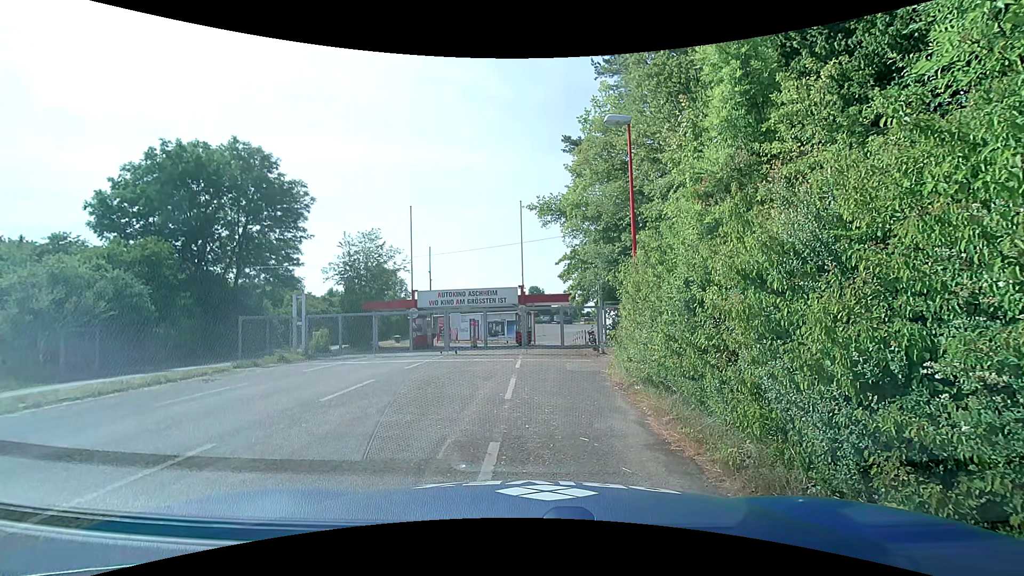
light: Day
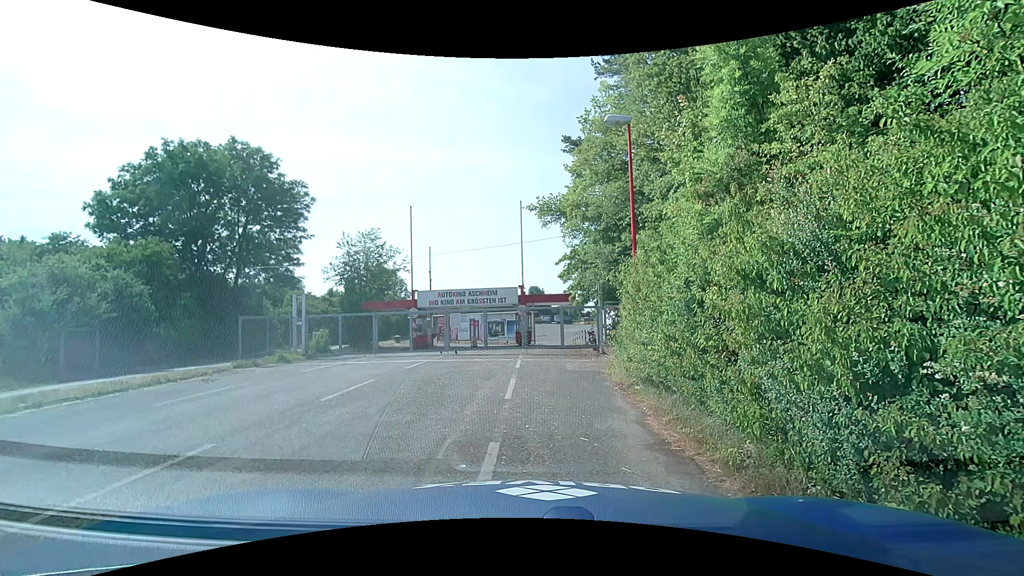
(0.0, 0.0) m; 0°
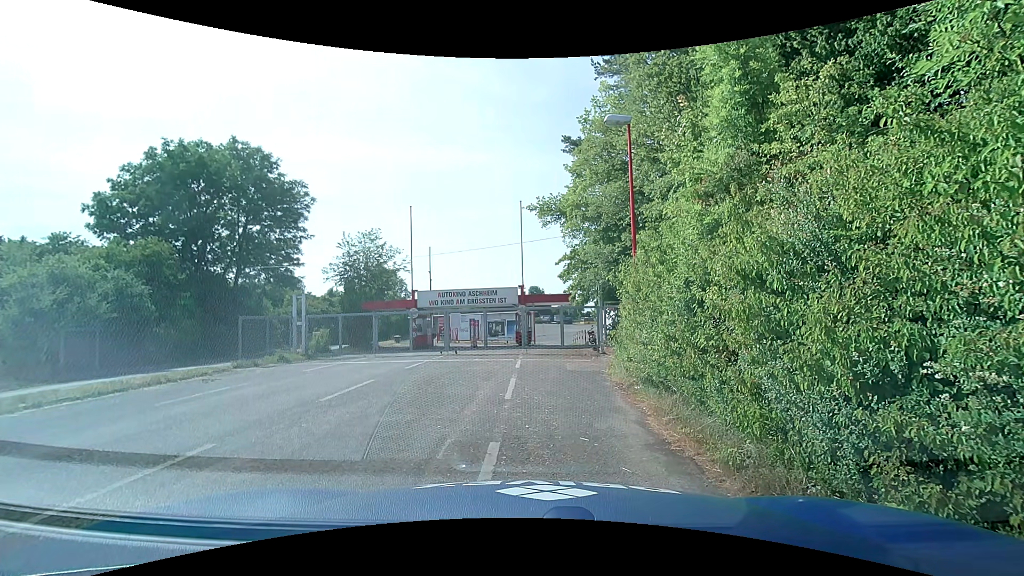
(0.0, 0.0) m; 0°
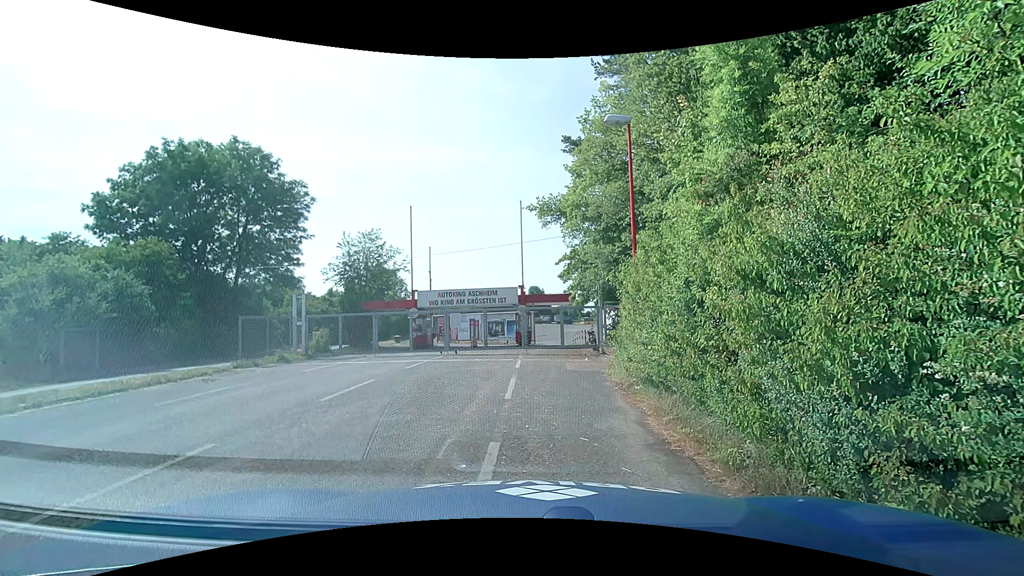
(0.0, 0.0) m; 0°
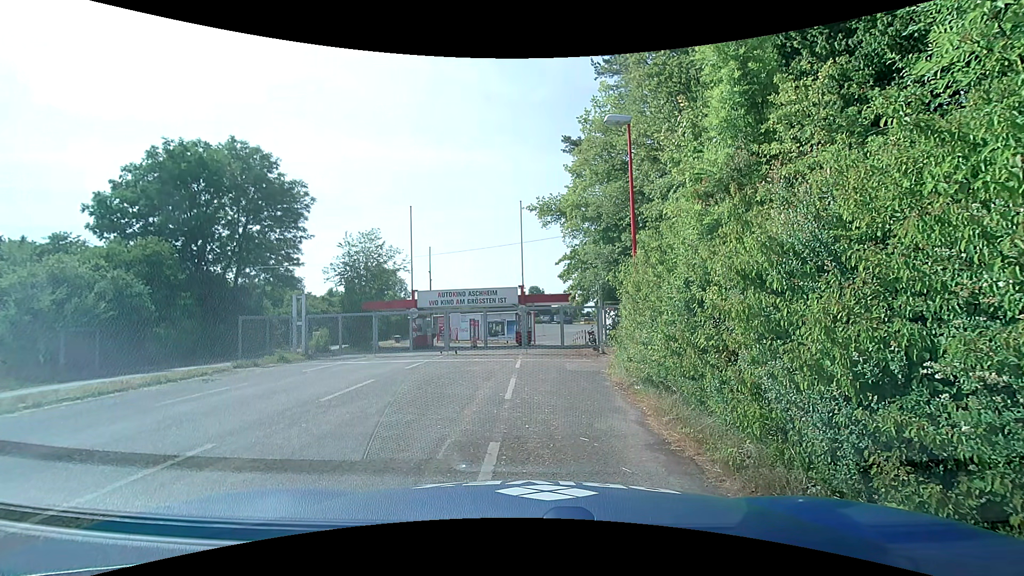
(0.0, 0.0) m; 0°
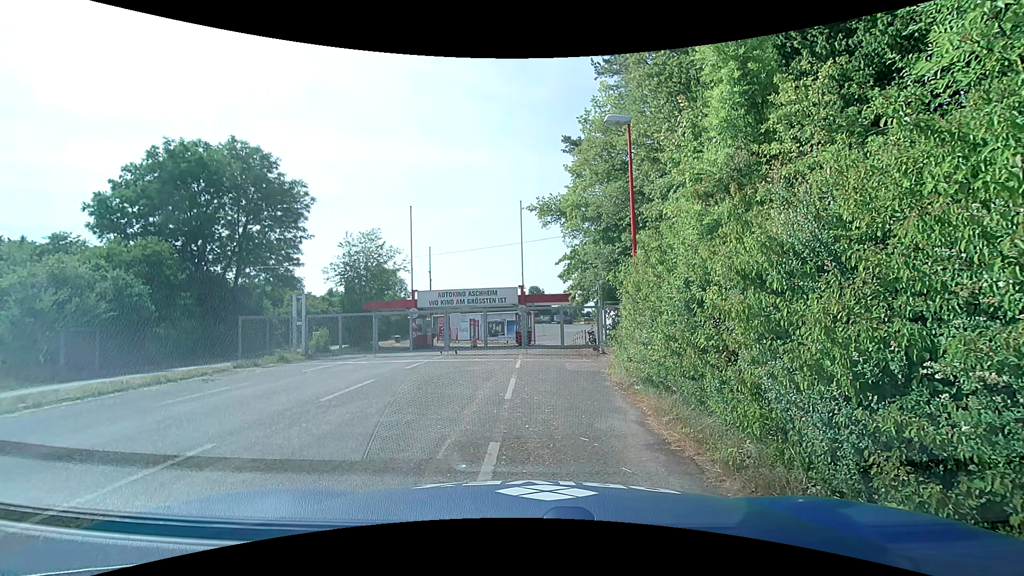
(0.0, 0.0) m; 0°
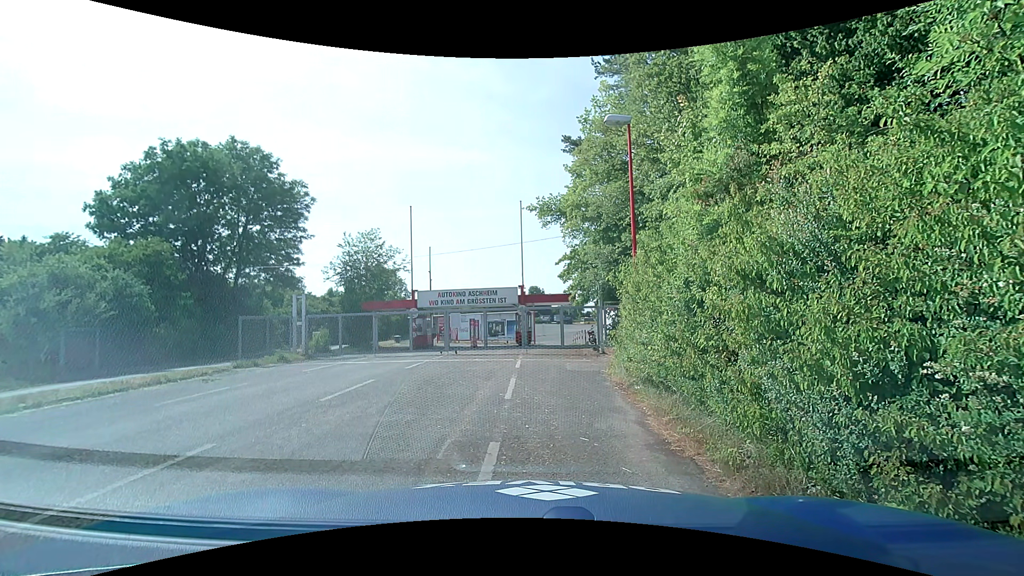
(0.0, 0.0) m; 0°
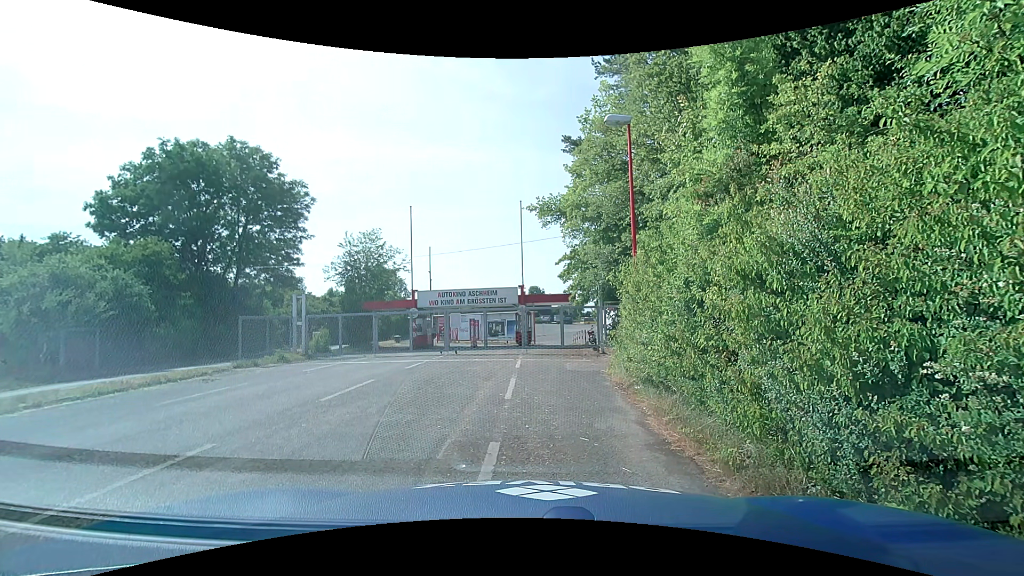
(0.0, 0.0) m; 0°
